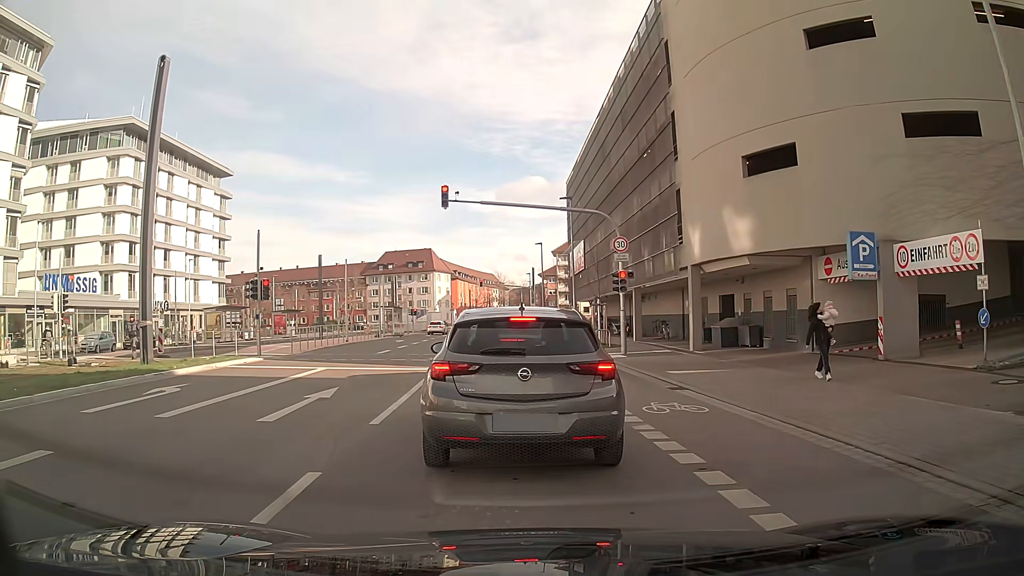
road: secondary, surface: asphalt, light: Day
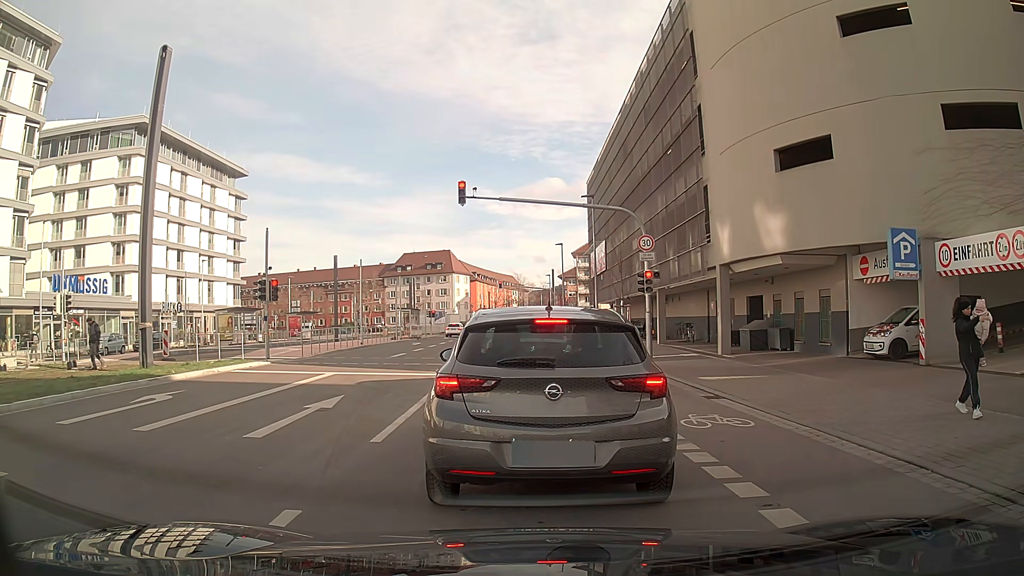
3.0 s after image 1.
(0.0, +1.2) m; 0°
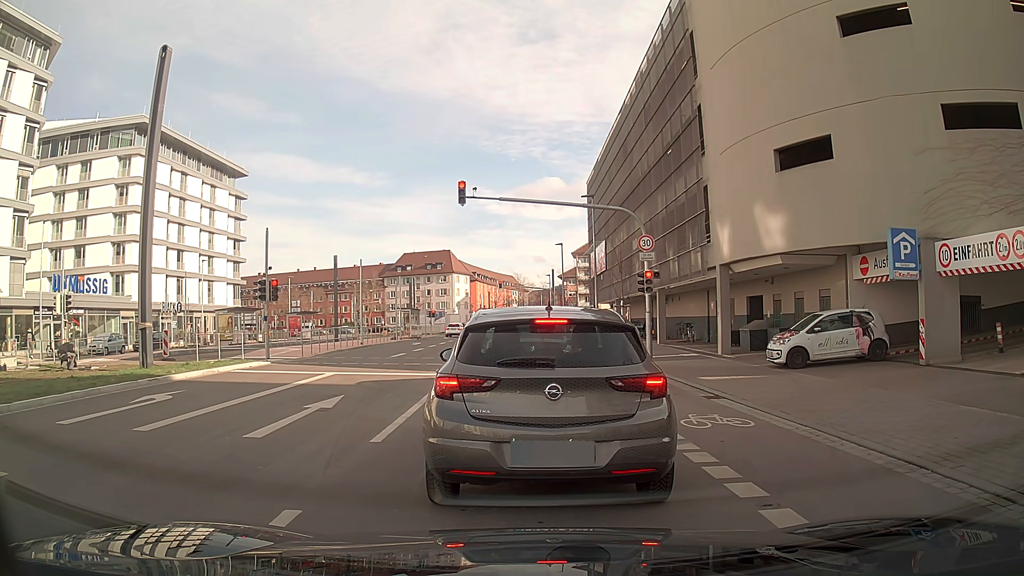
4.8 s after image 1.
(0.0, 0.0) m; 0°
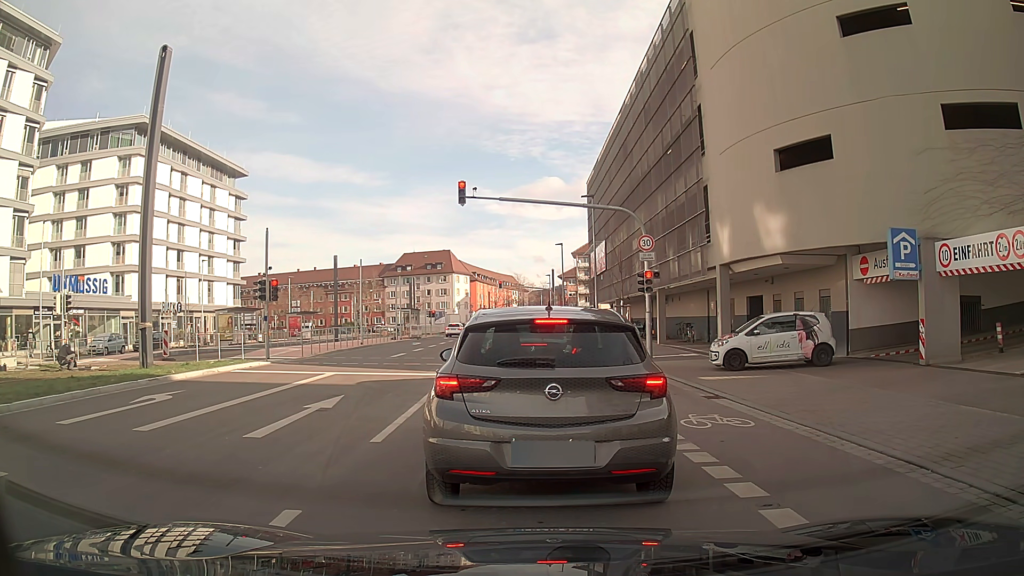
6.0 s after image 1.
(0.0, 0.0) m; 0°
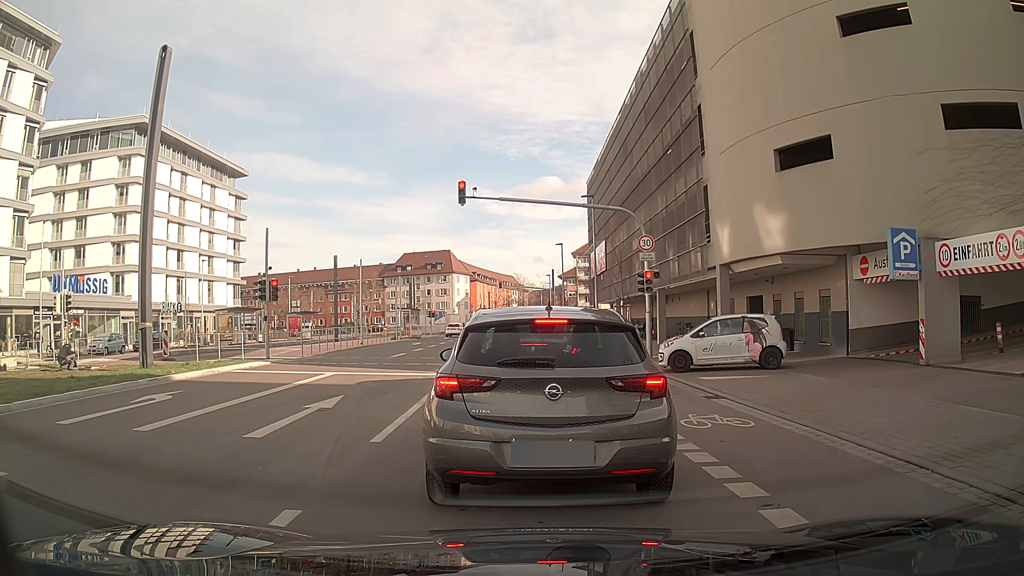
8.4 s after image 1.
(0.0, 0.0) m; 0°
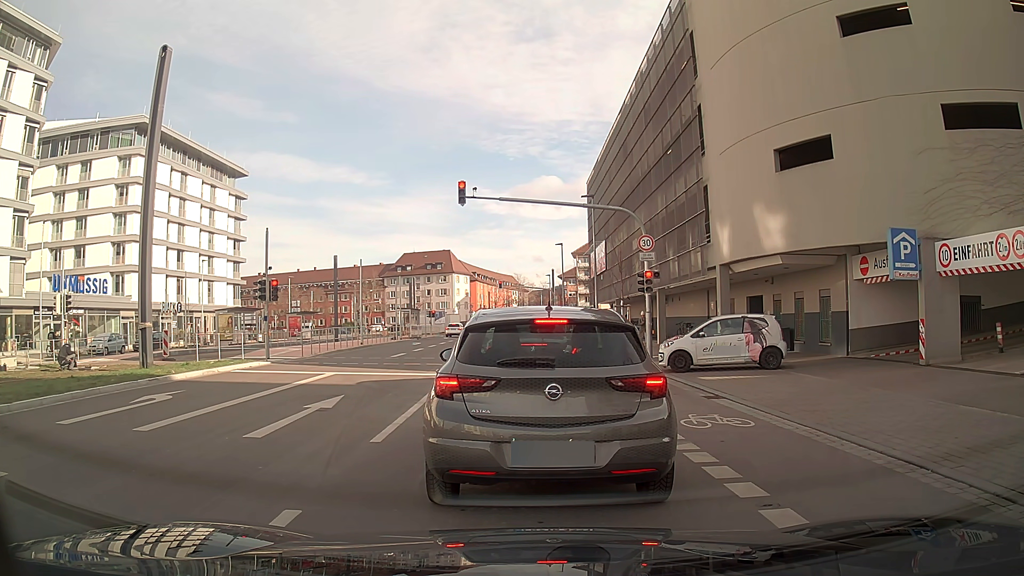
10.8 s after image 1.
(0.0, 0.0) m; 0°
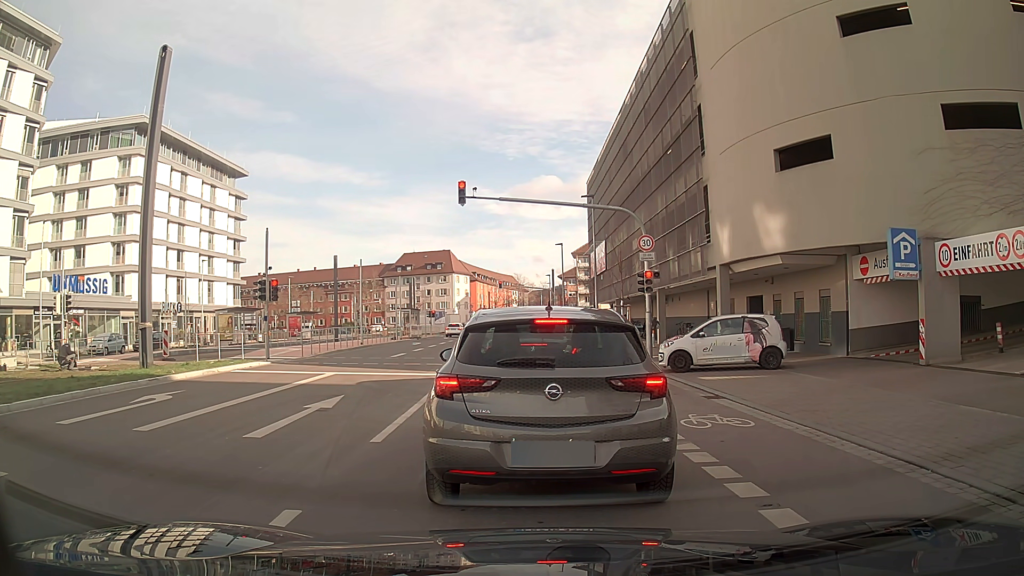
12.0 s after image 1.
(0.0, 0.0) m; 0°
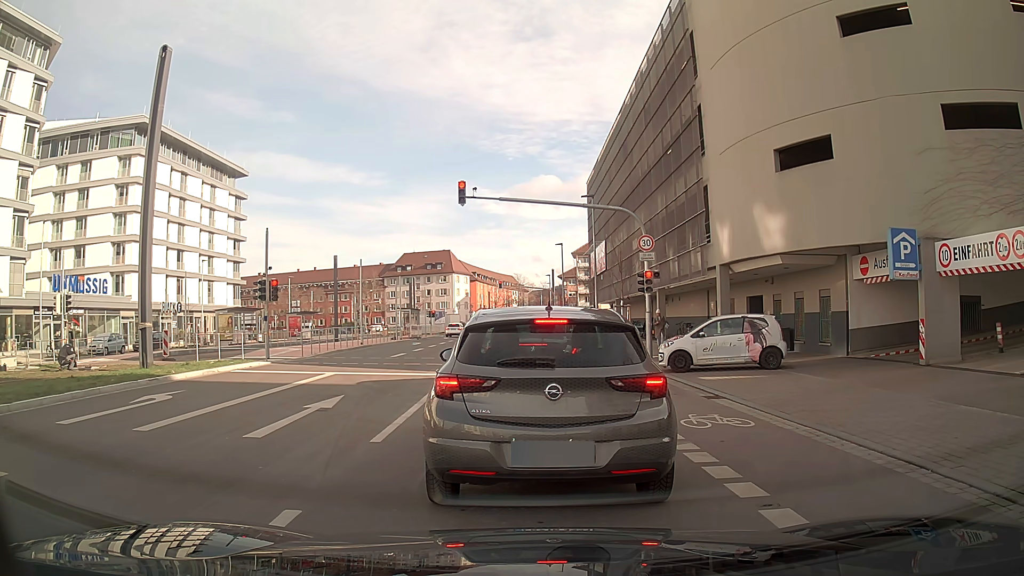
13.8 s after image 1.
(0.0, 0.0) m; 0°
(0, +10) (-1, +20) (-2, +30) (-3, +40) (-4, +50) (-4, +60) (-5, +70) (-6, +80) (-6, +90) (-6, +100) m
